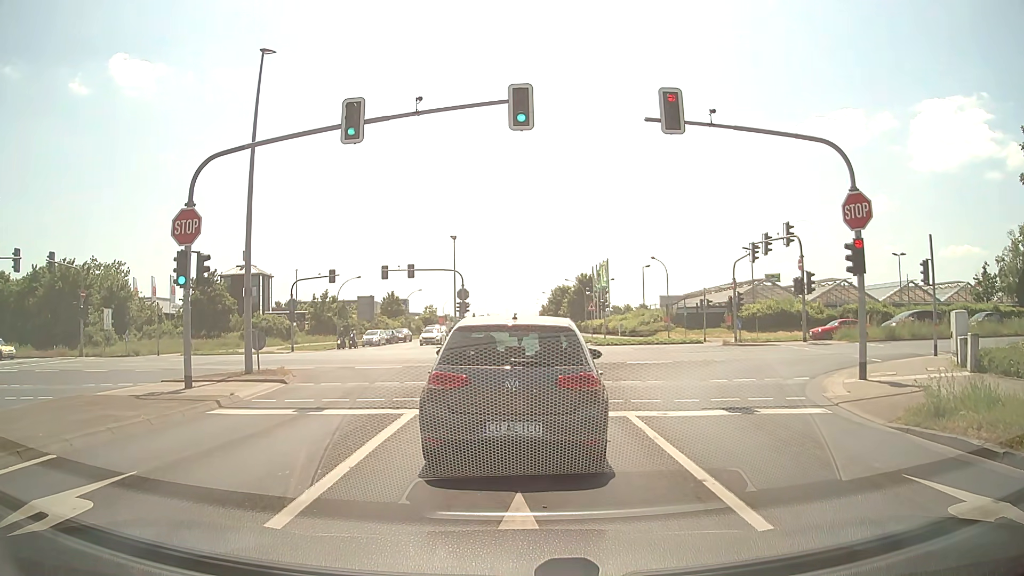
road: tertiary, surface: asphalt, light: Day
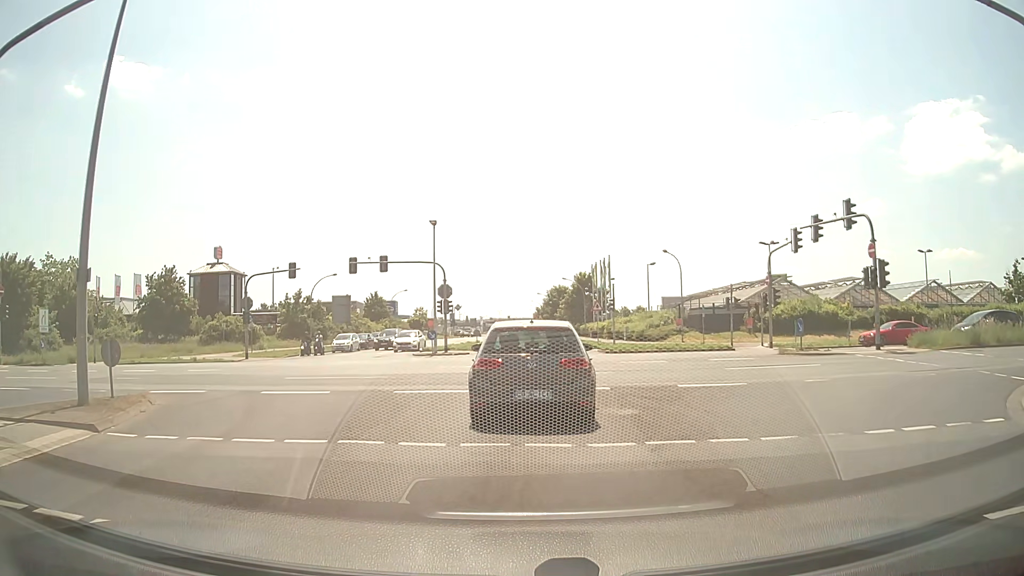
(+0.1, +8.6) m; +1°
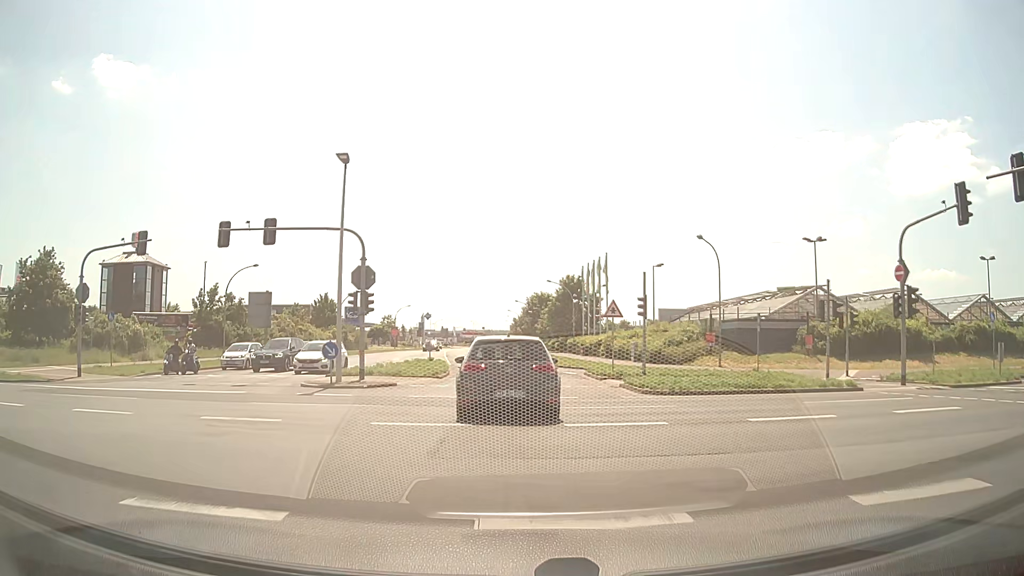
(+0.3, +17.3) m; +2°
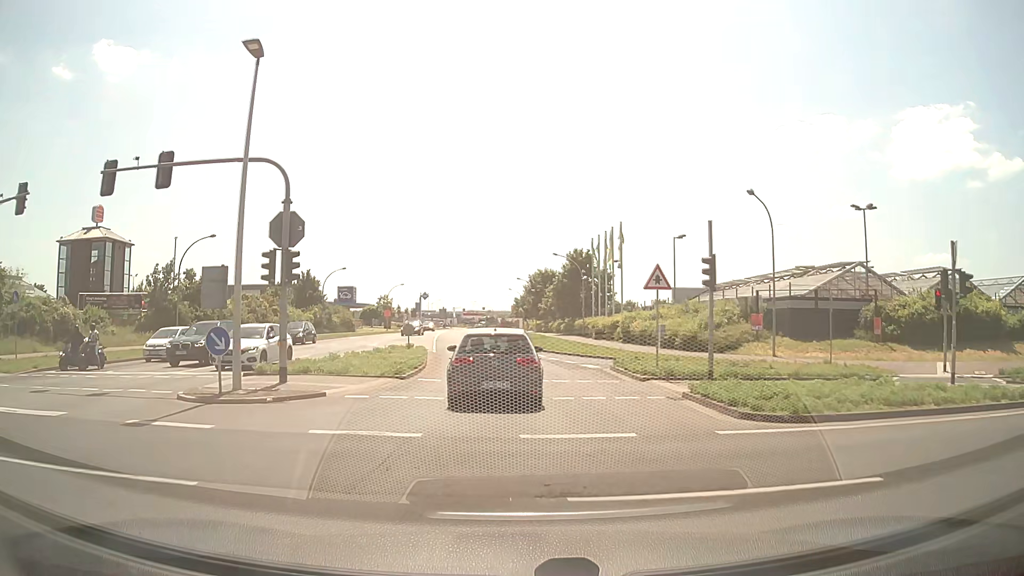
(0.0, +8.8) m; 0°
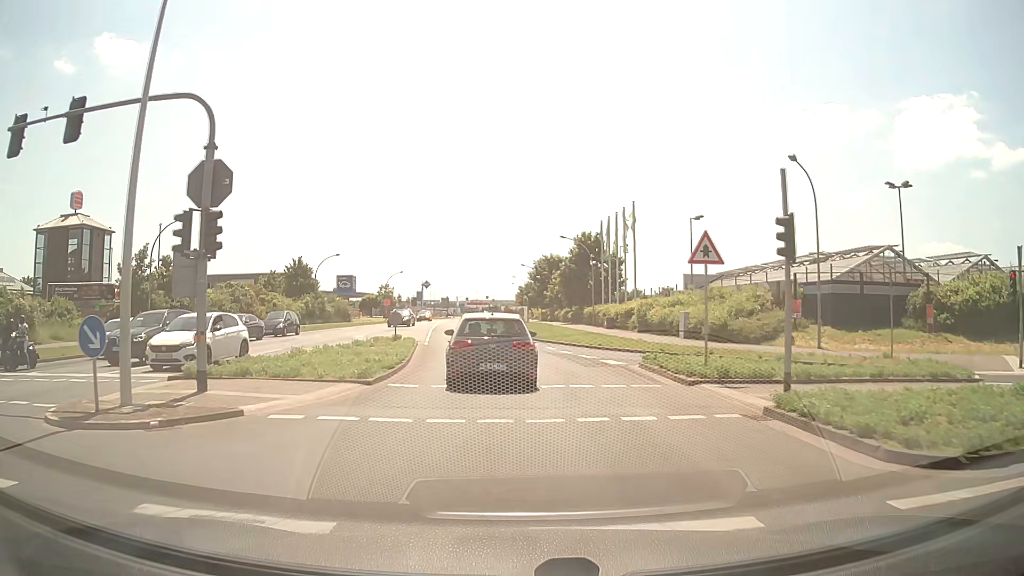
(-0.1, +4.7) m; -1°
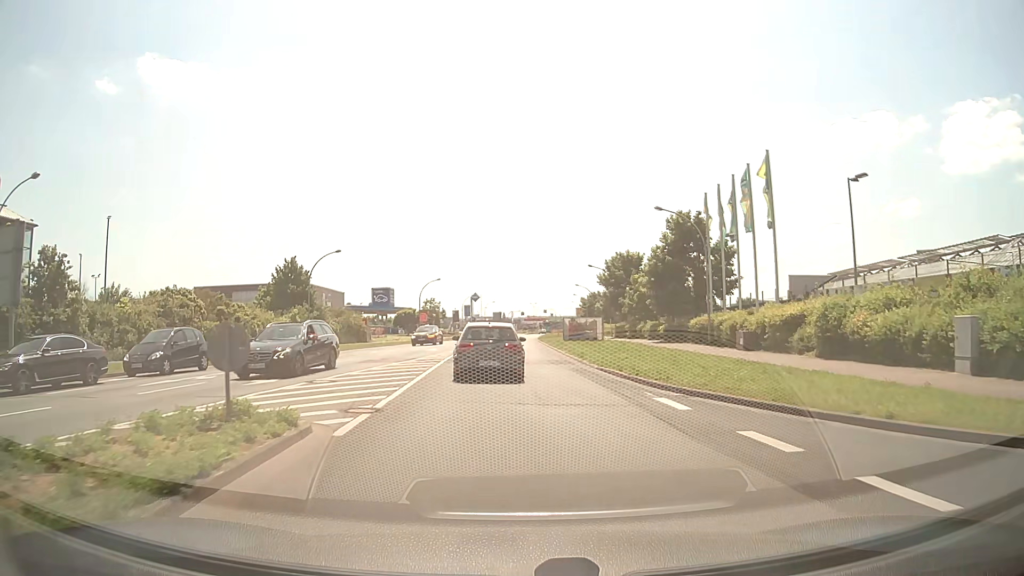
(-0.9, +21.0) m; -5°
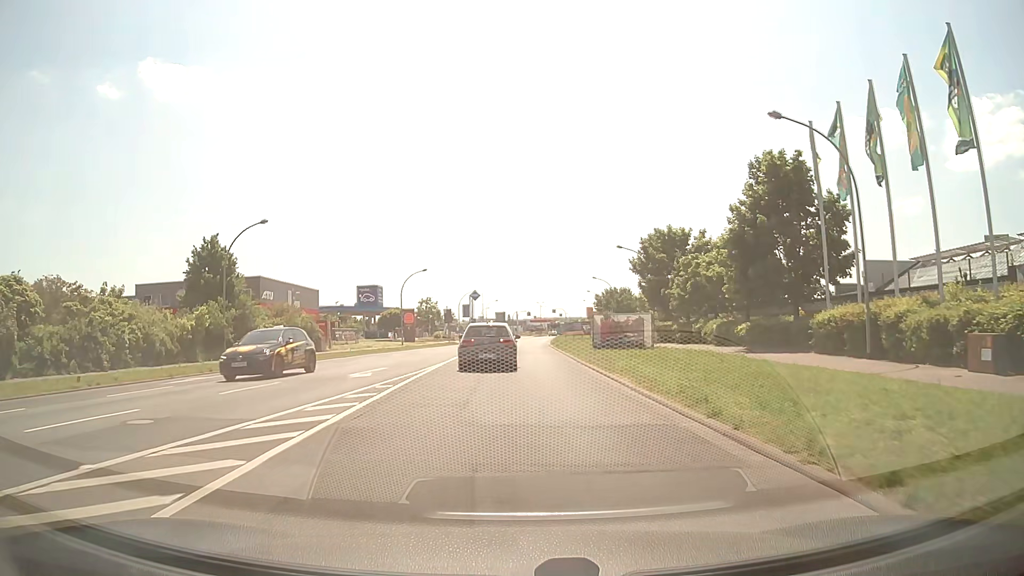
(-0.1, +17.8) m; 0°
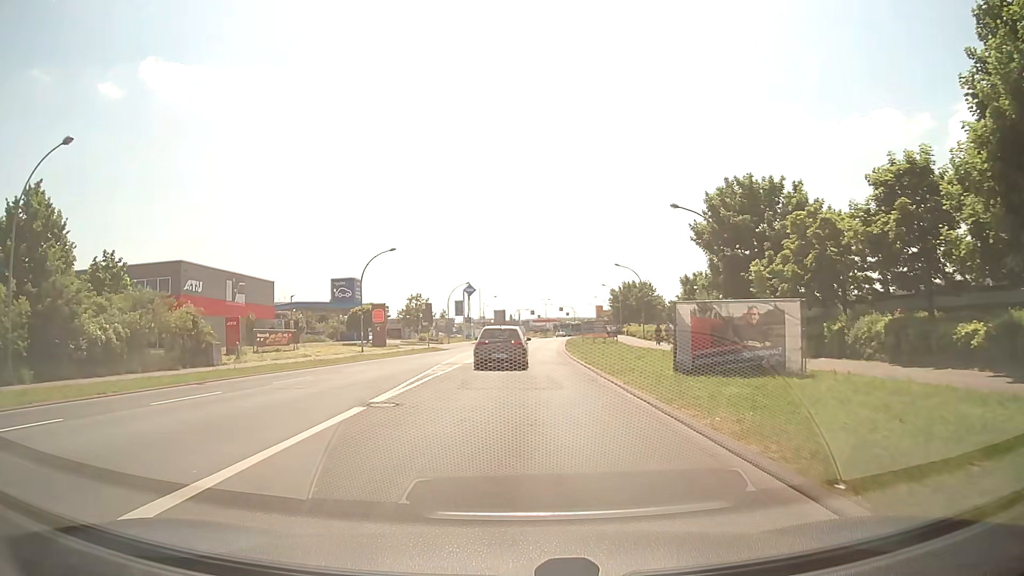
(-0.1, +19.1) m; 0°
(0, +10) (0, +20) (+1, +30) (+1, +40) (+1, +50) (+2, +60) (+3, +70) (+4, +80) (+5, +90) (+6, +100) m
